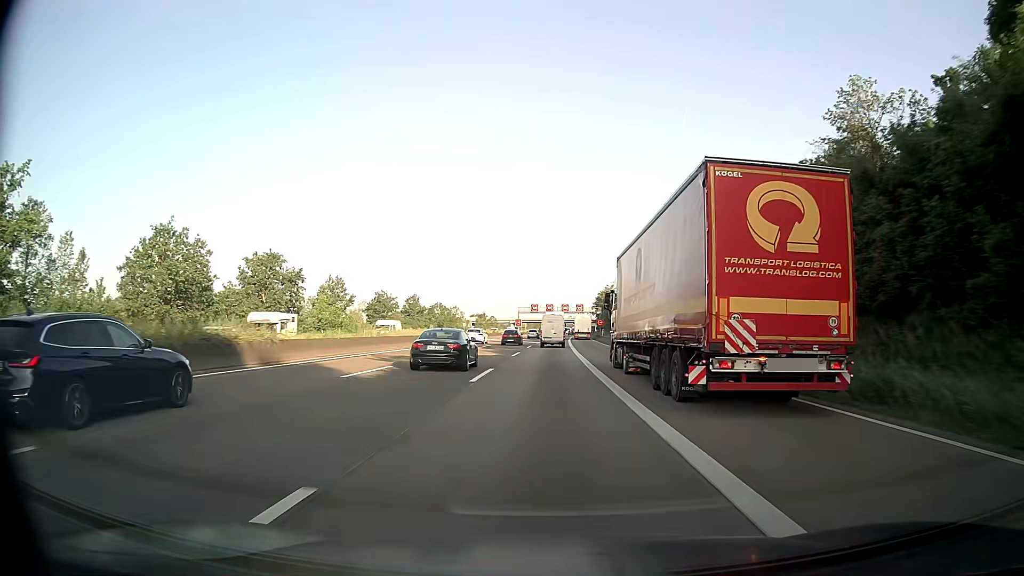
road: motorway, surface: asphalt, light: Day
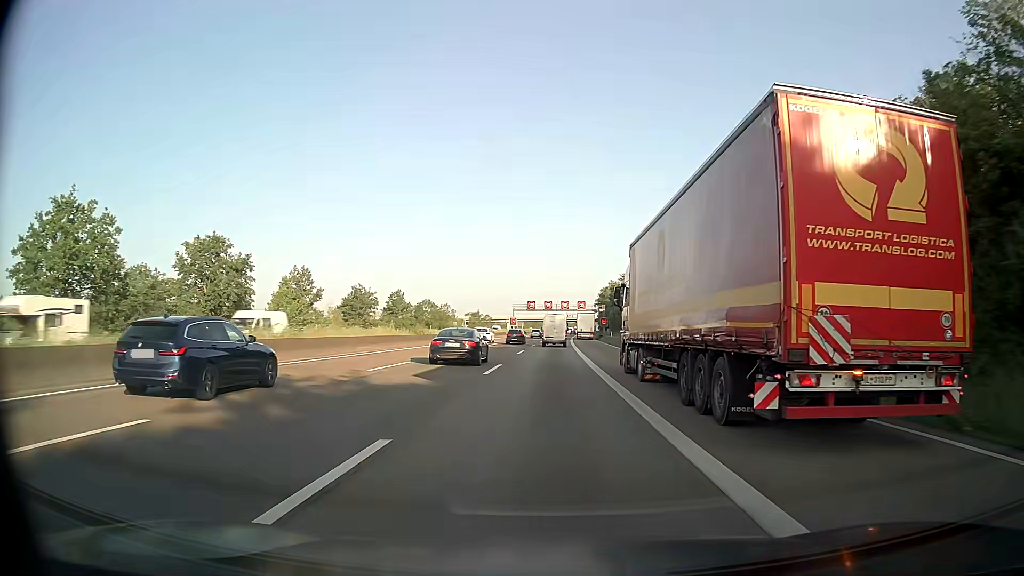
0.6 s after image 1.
(0.0, +15.5) m; 0°
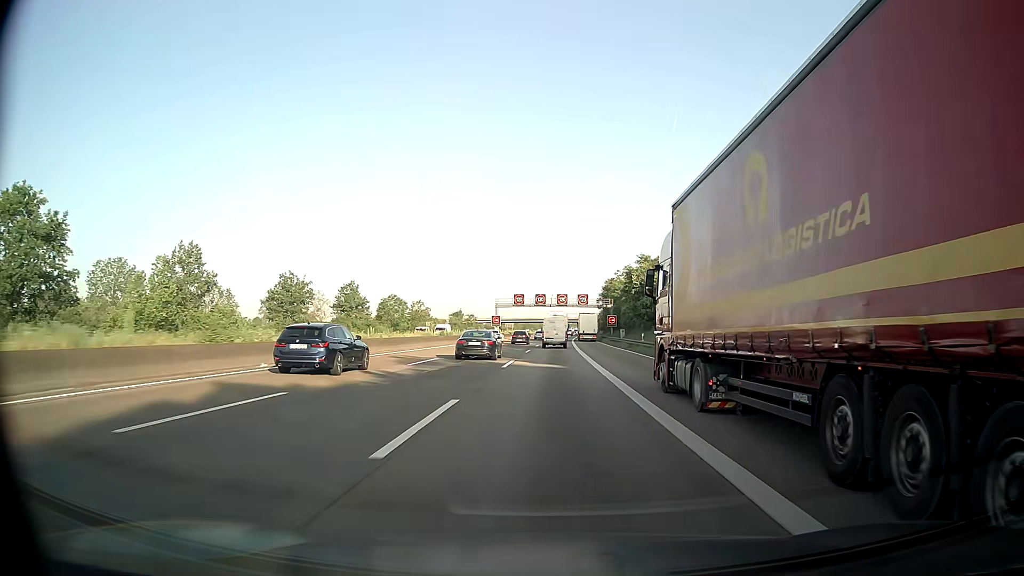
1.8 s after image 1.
(+0.2, +31.0) m; +1°
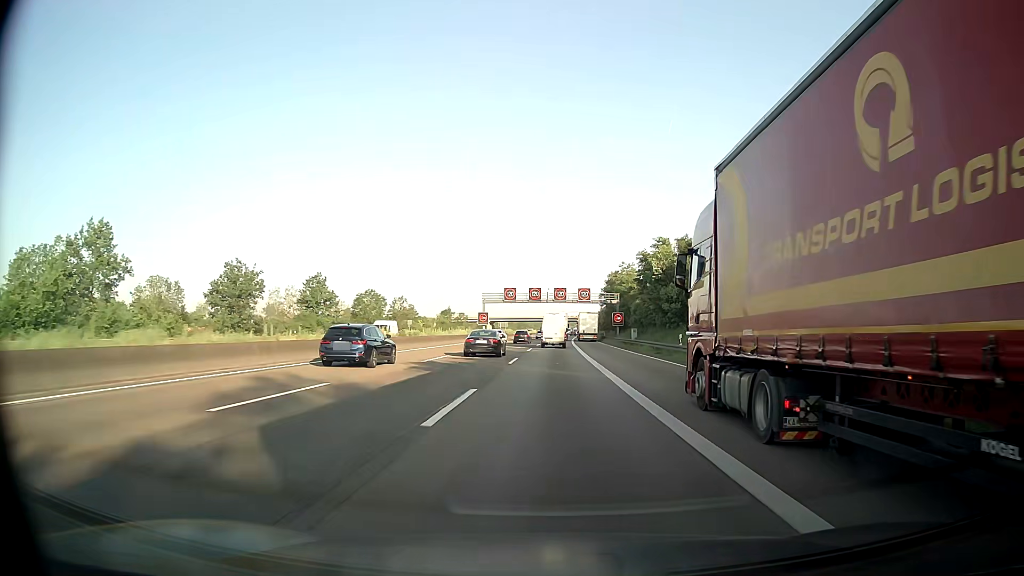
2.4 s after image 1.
(0.0, +15.5) m; 0°
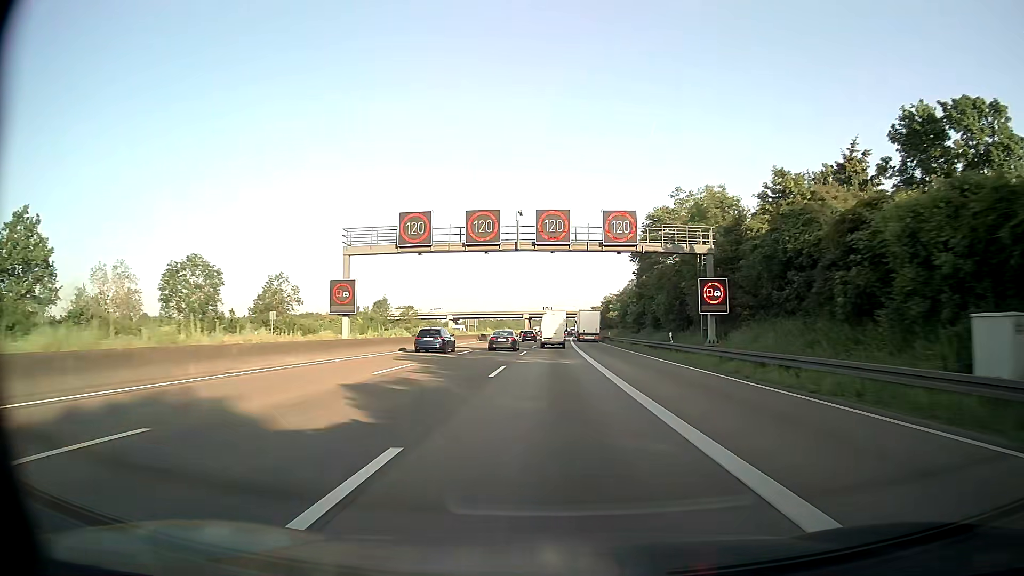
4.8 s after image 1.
(+0.8, +61.9) m; +1°
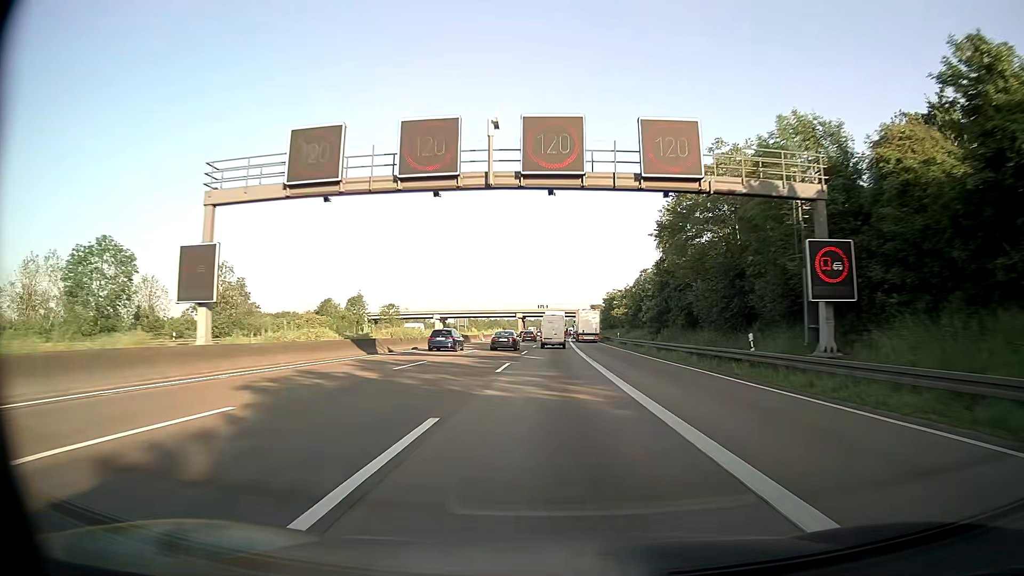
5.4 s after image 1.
(+0.1, +15.4) m; 0°
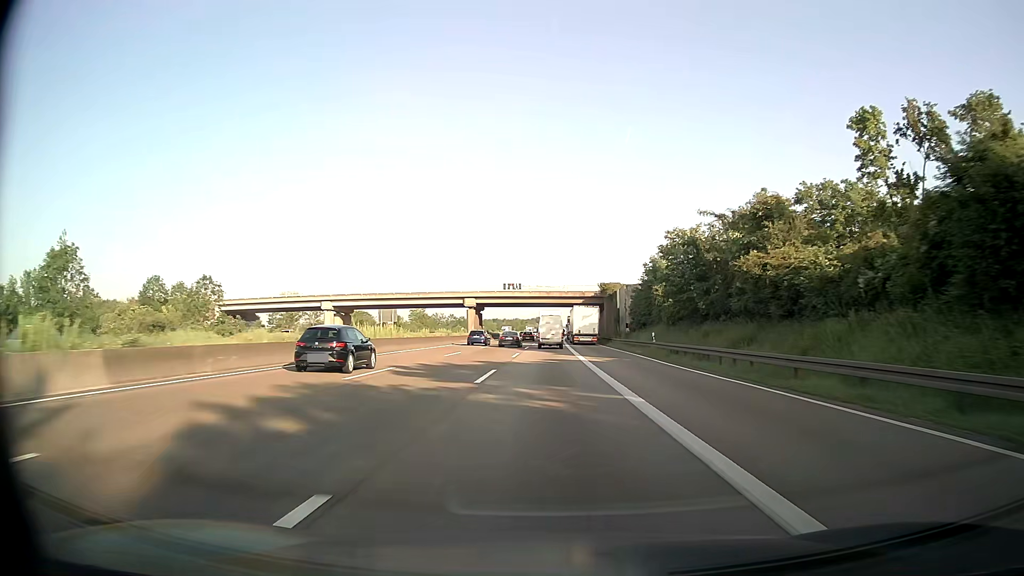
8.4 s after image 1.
(+1.2, +77.0) m; +2°
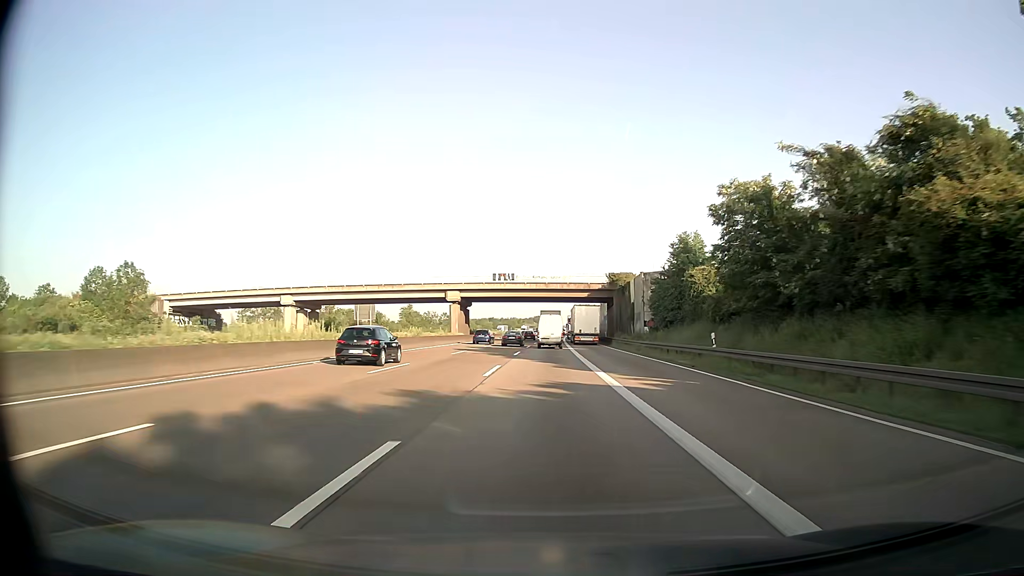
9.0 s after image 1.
(+0.1, +15.4) m; 0°
(0, +10) (0, +20) (0, +30) (0, +40) (0, +50) (0, +60) (+1, +70) (+1, +80) (+1, +90) (+1, +100) m
